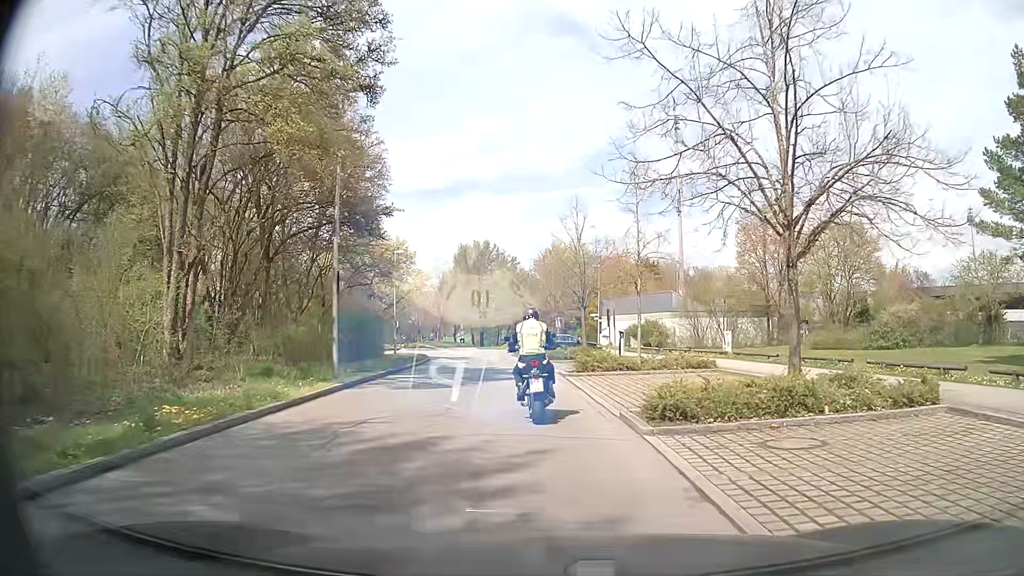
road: unclassified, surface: asphalt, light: Day
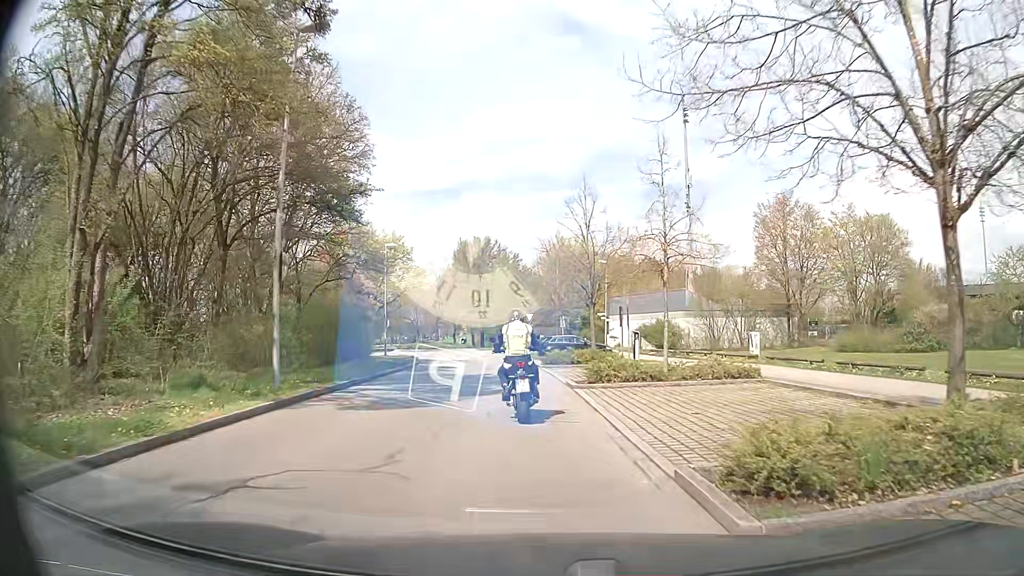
(-0.1, +4.3) m; -1°
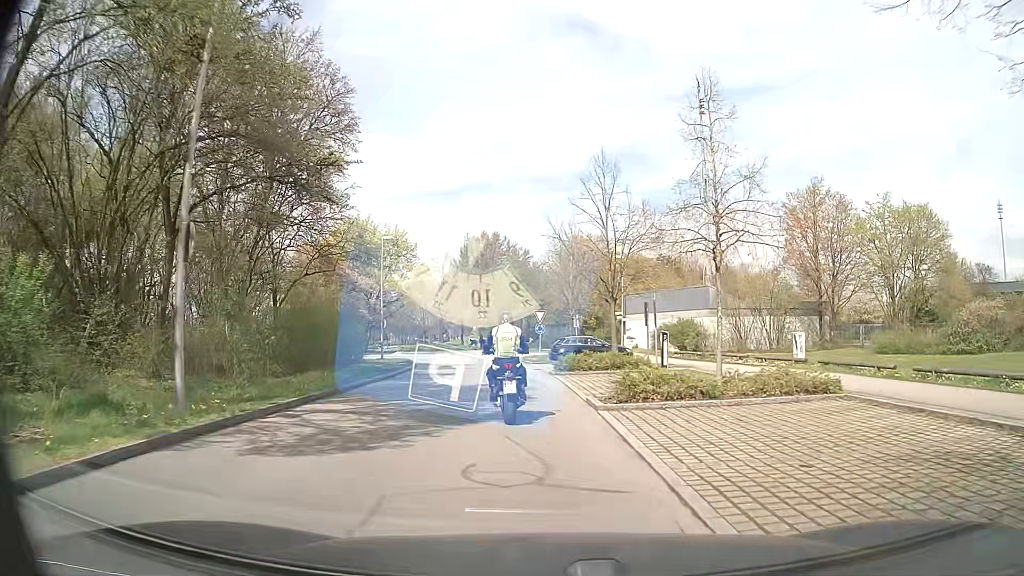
(0.0, +4.4) m; -1°
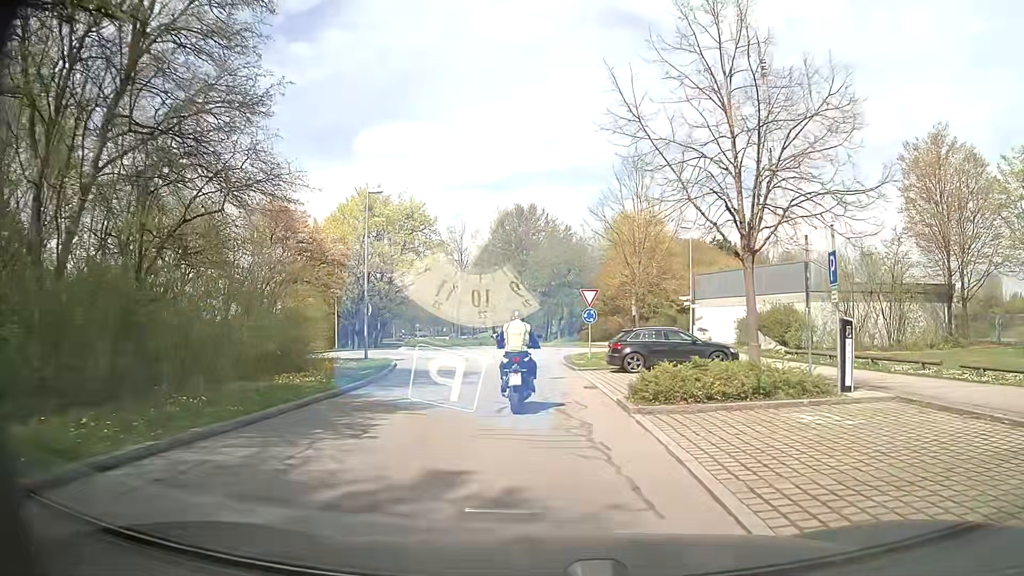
(-0.3, +13.0) m; -3°
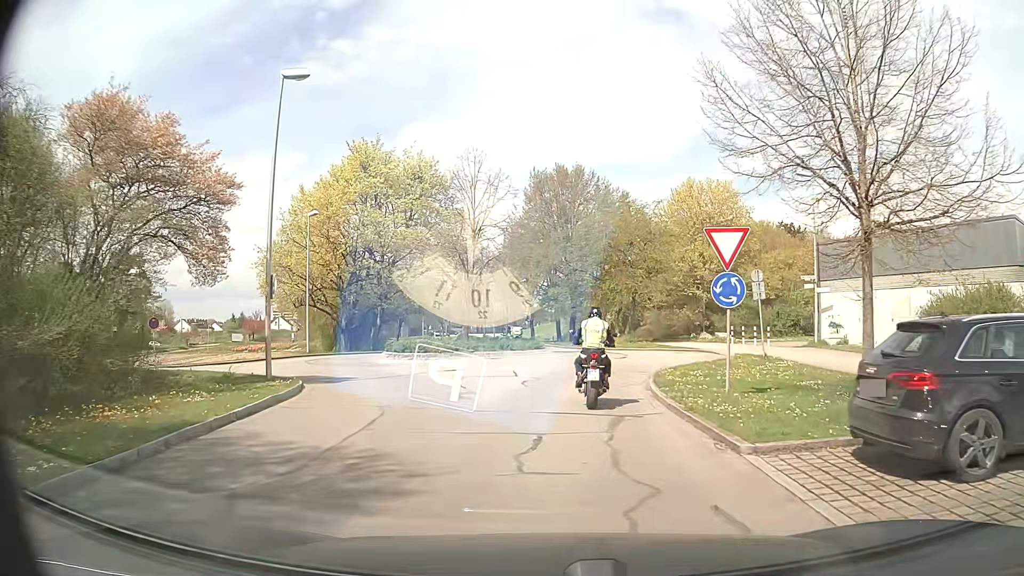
(-0.6, +15.6) m; -4°
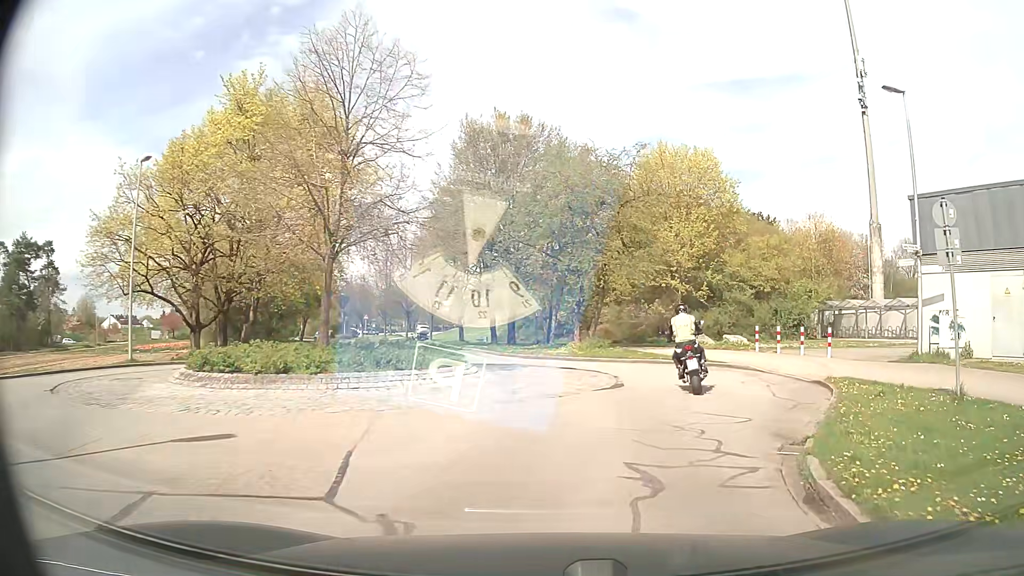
(+0.1, +13.6) m; +5°
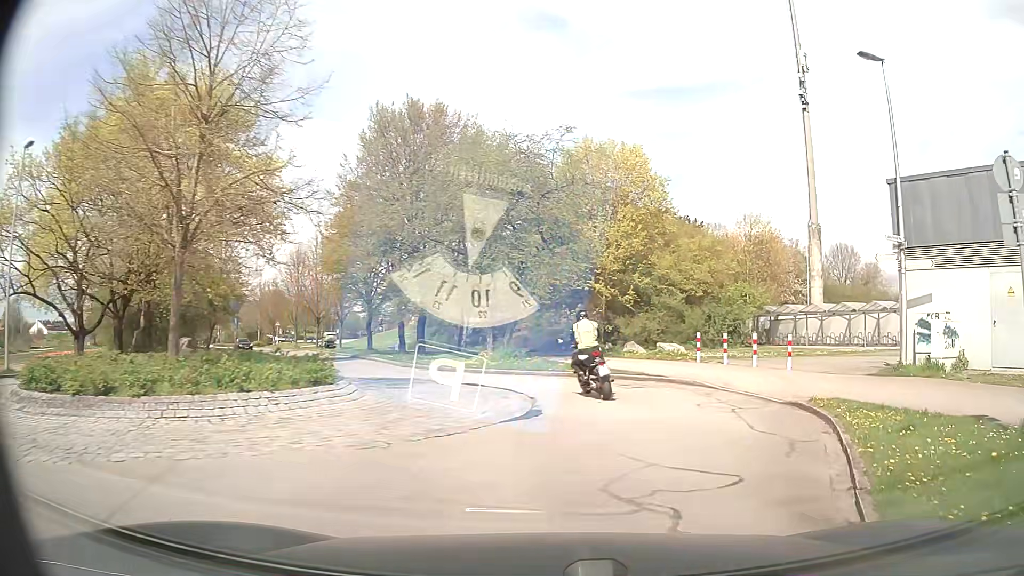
(+0.2, +3.6) m; +7°
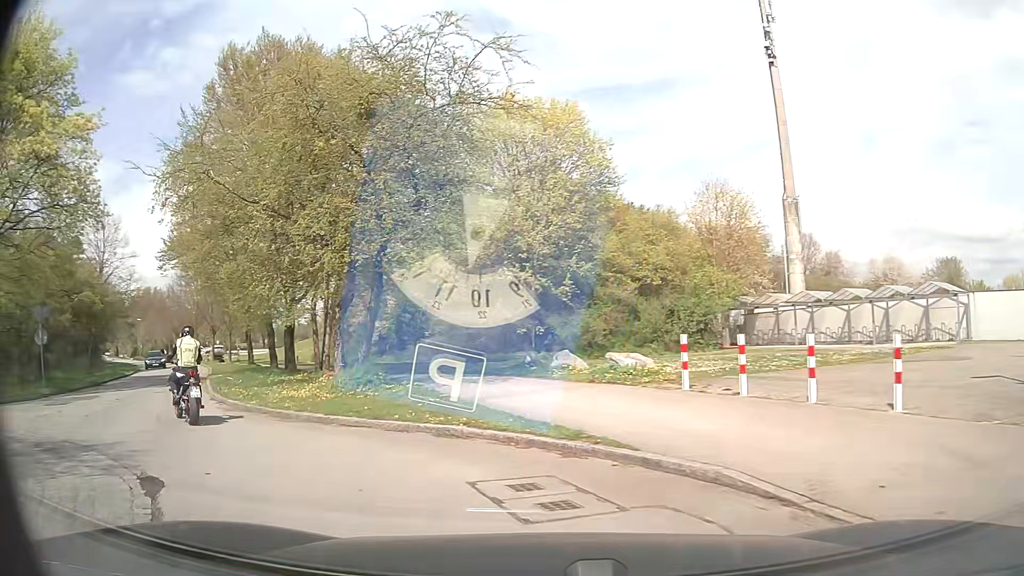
(+1.5, +10.2) m; +7°
(-4, +9) (-10, +17) (-16, +25) (-21, +34) (-26, +42) (-32, +50) (-38, +58) (-45, +65) (-52, +73) (-59, +80) m
